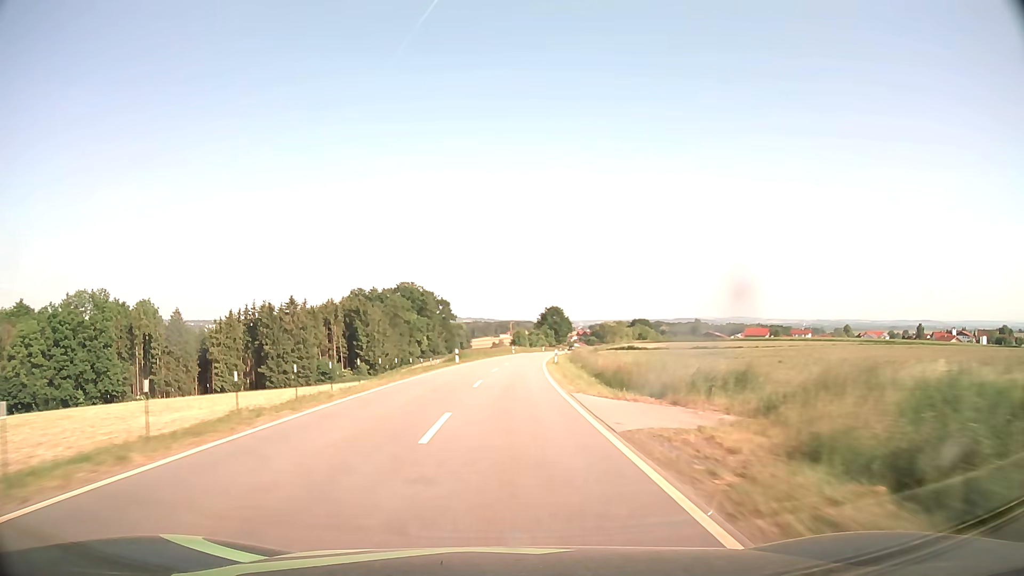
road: tertiary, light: Day
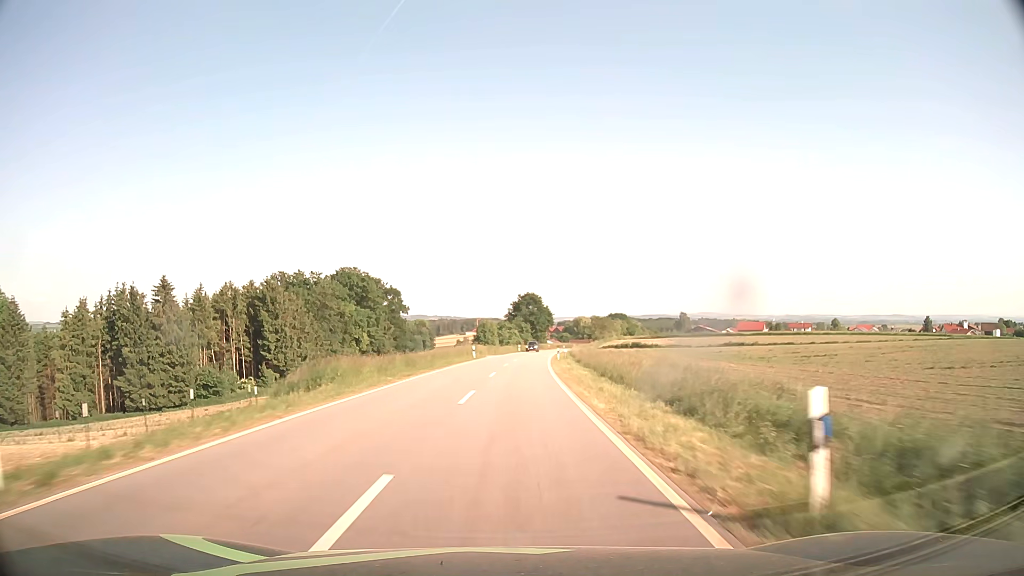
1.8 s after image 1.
(+1.0, +42.6) m; +3°
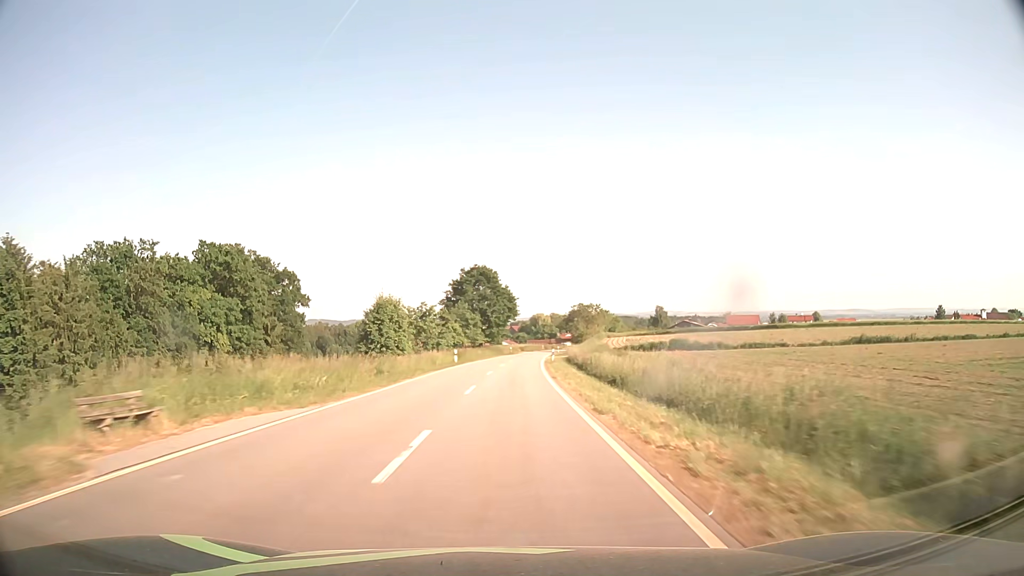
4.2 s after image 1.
(+2.4, +56.9) m; +4°
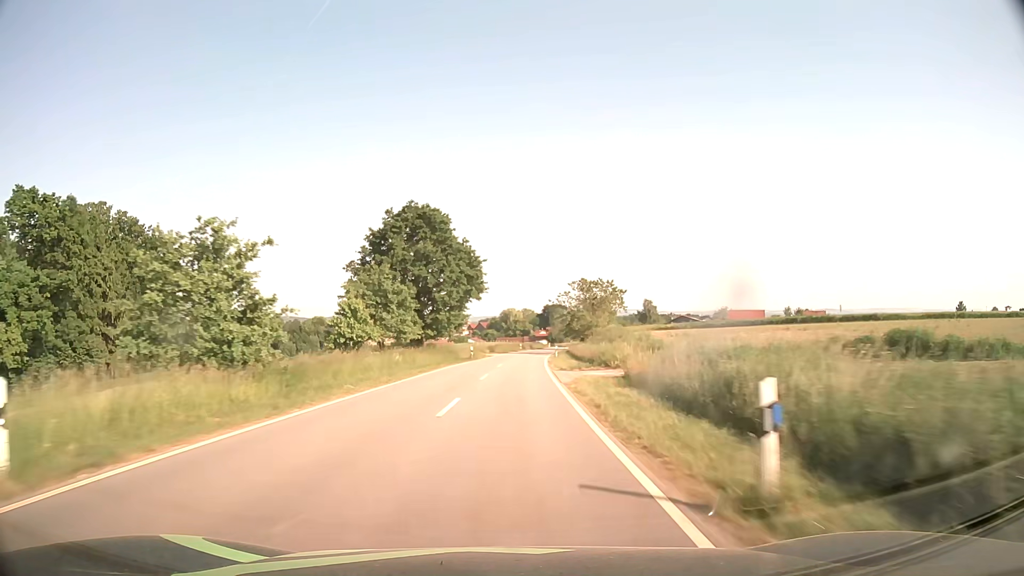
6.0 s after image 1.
(+1.0, +42.7) m; +3°
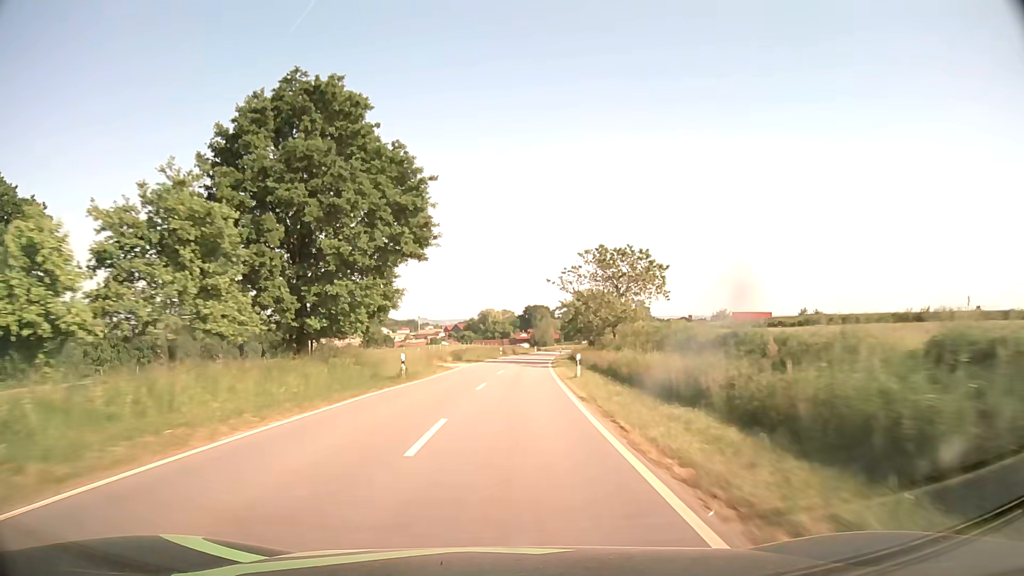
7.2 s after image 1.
(+0.4, +28.4) m; +2°
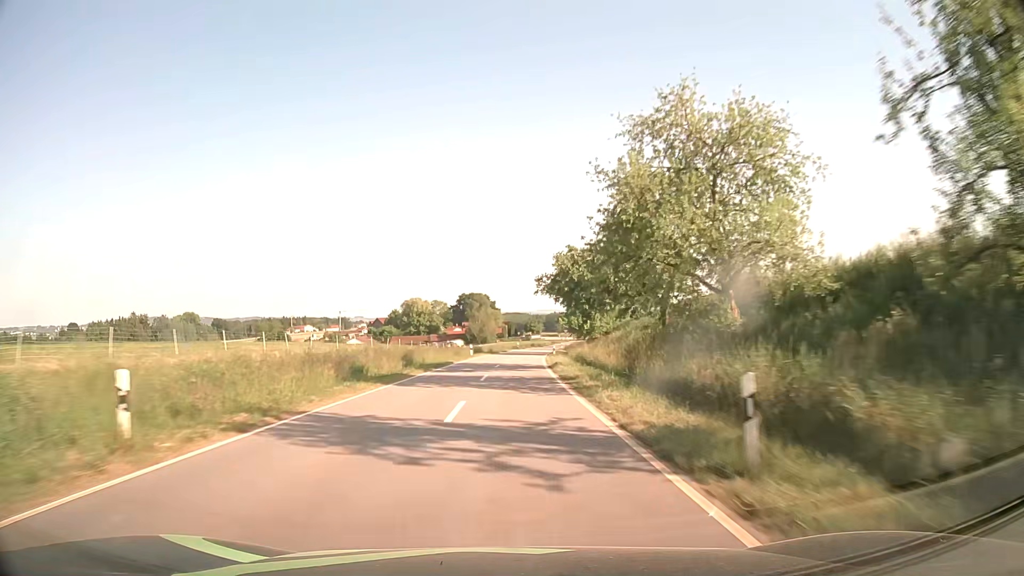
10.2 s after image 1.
(+3.2, +69.4) m; +5°
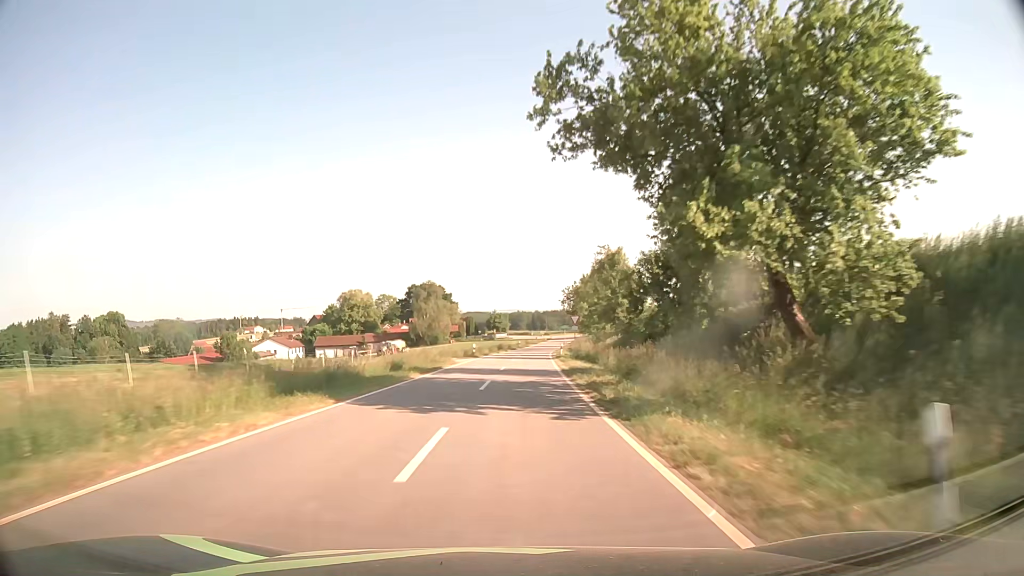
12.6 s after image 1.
(+1.4, +53.1) m; +3°
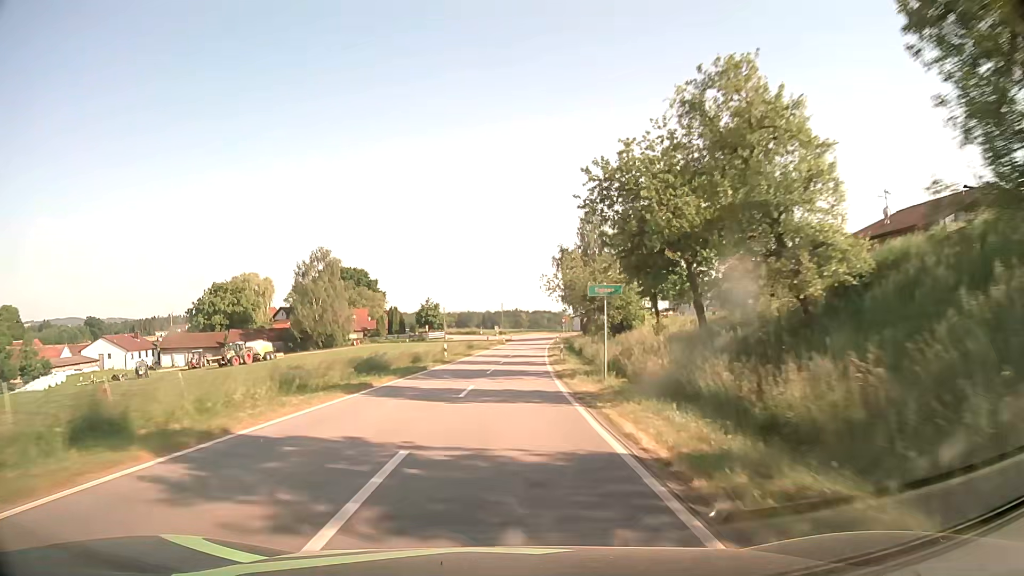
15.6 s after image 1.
(+2.7, +62.5) m; +4°
(0, +10) (0, +20) (0, +30) (+1, +40) (+1, +50) (+2, +60) (+3, +70) (+3, +80) (+4, +90) (+5, +100) m
